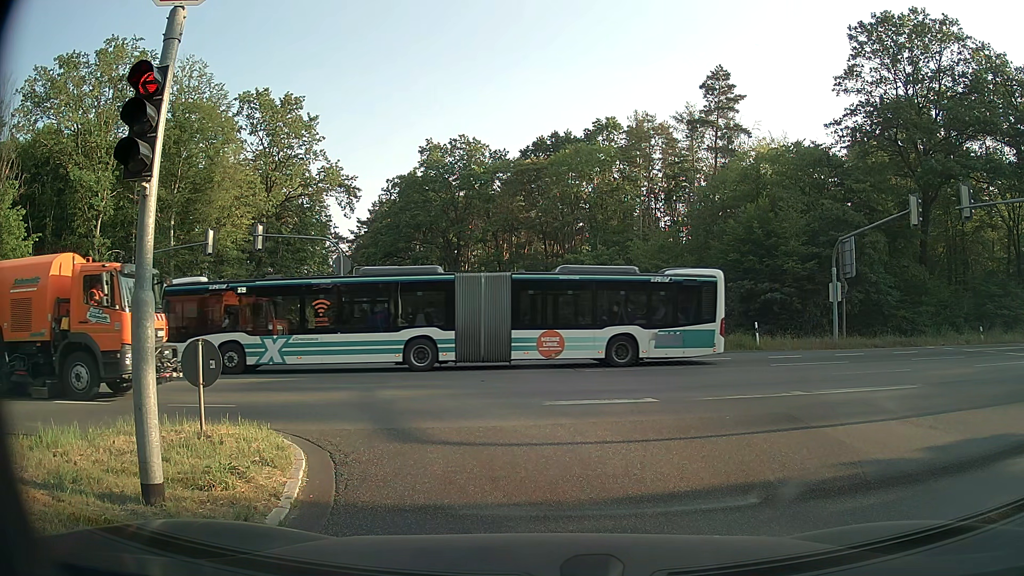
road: secondary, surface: asphalt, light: Day
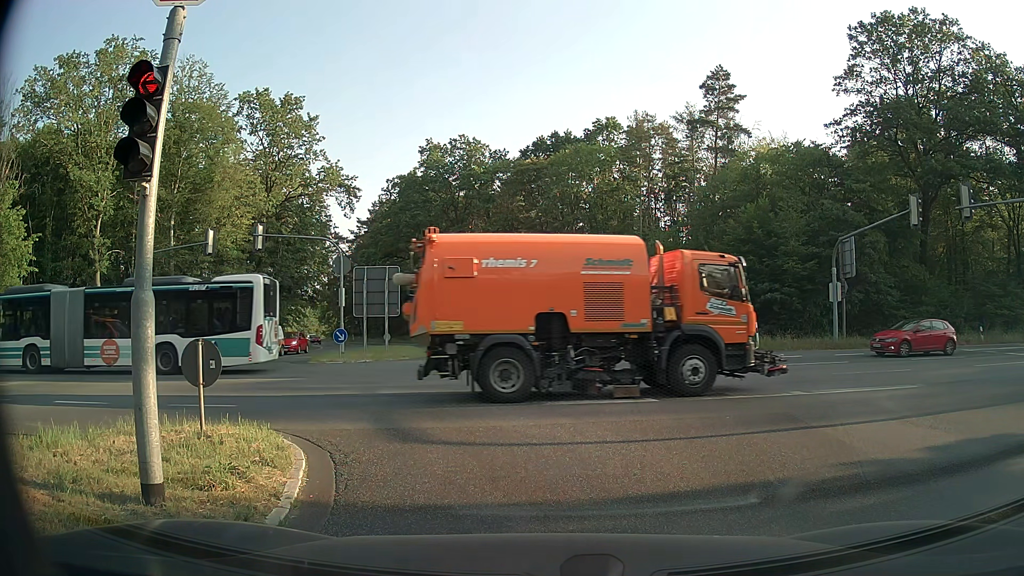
(0.0, 0.0) m; 0°
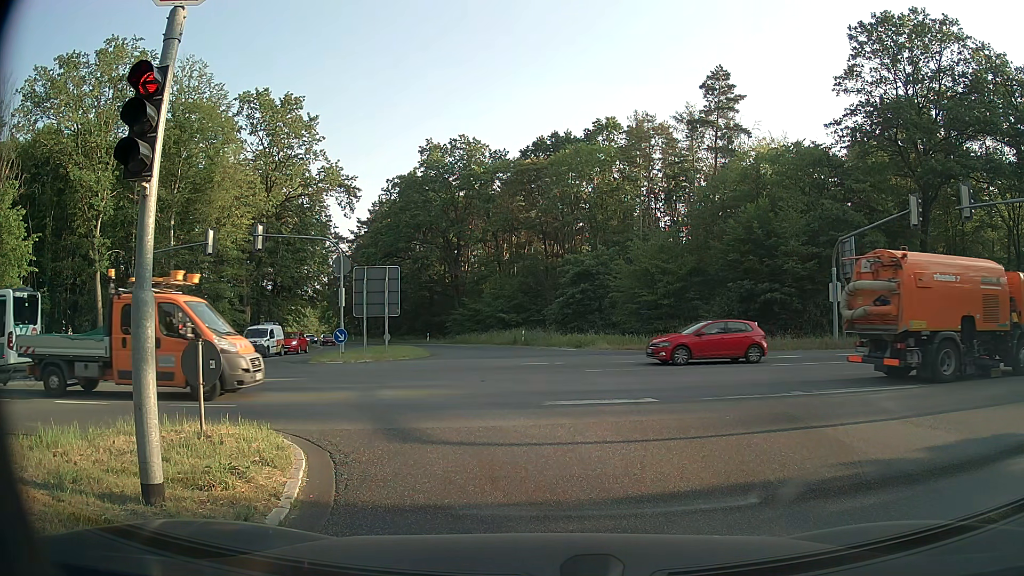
(0.0, 0.0) m; 0°
